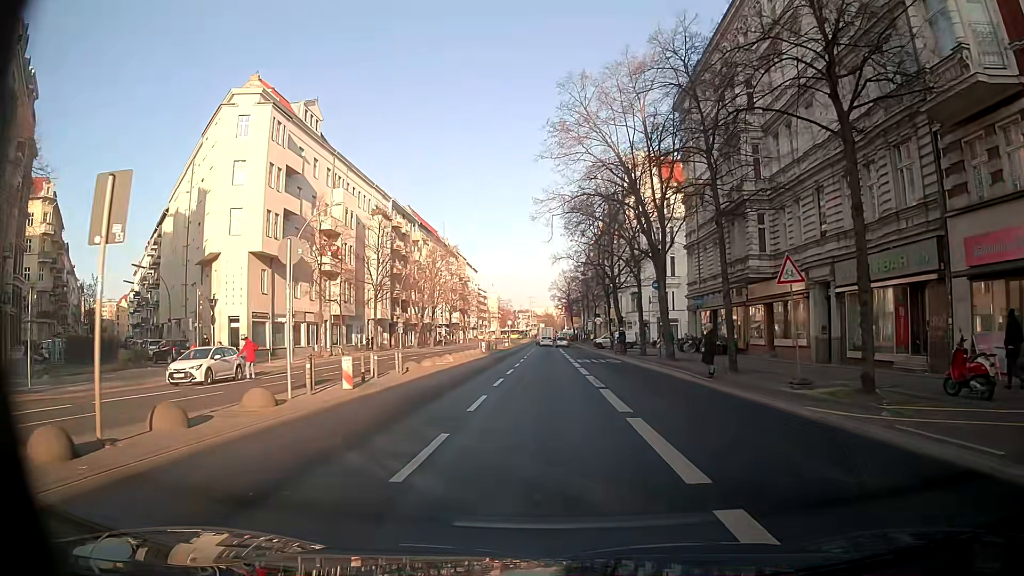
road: secondary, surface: asphalt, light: Day
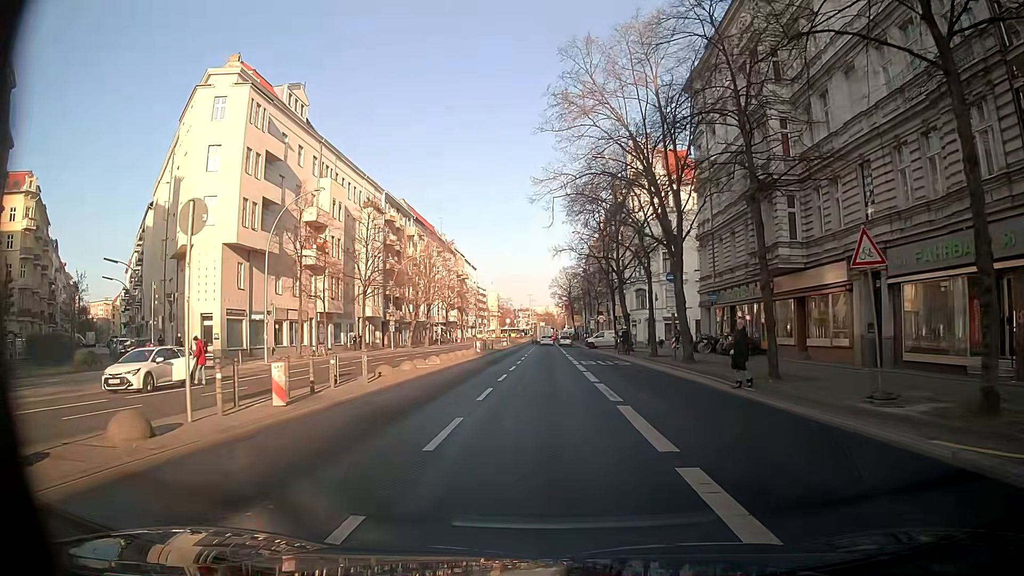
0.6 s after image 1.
(+0.1, +4.3) m; +1°
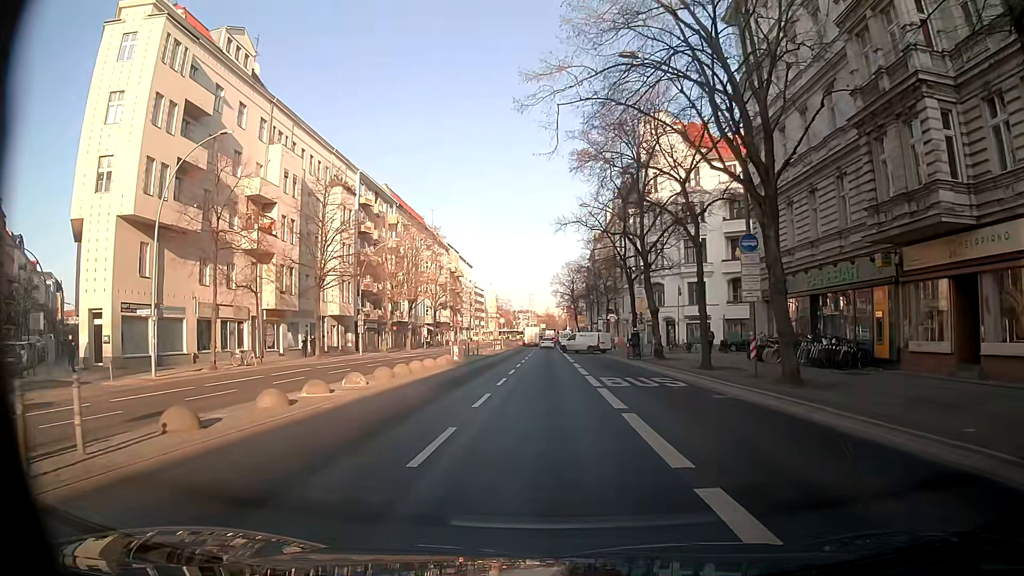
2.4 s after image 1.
(0.0, +13.0) m; 0°
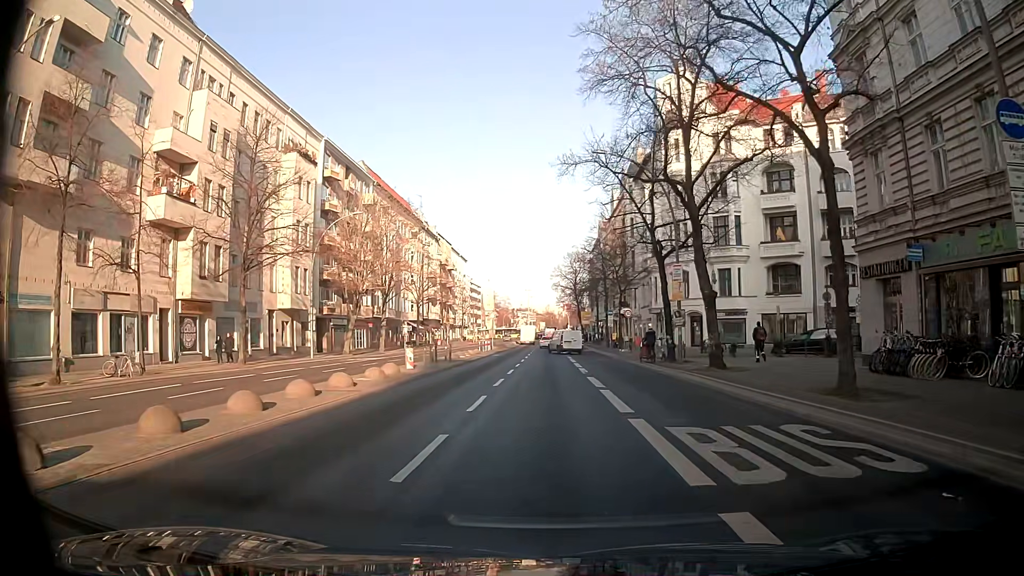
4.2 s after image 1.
(0.0, +13.0) m; -1°
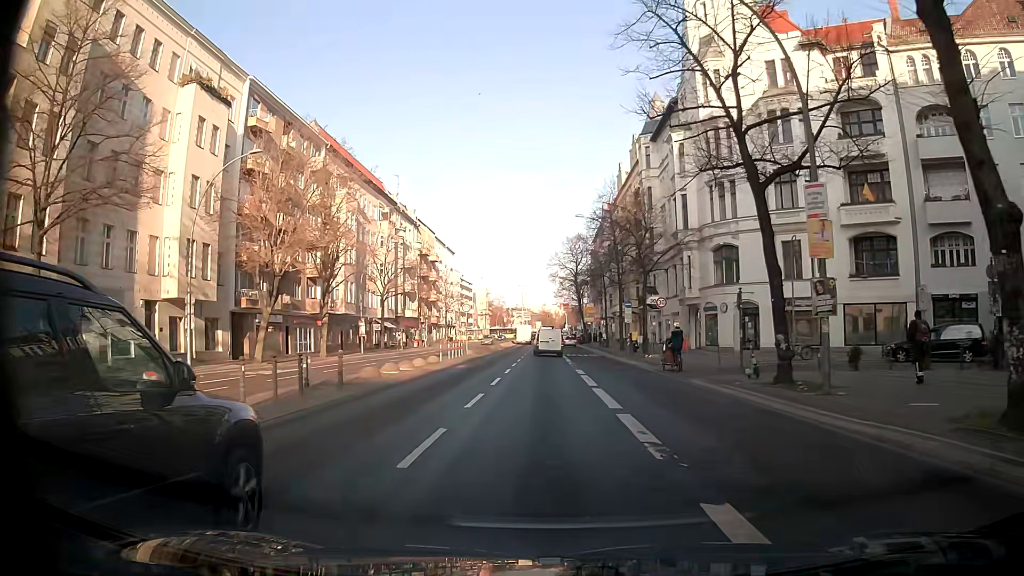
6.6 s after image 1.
(+0.2, +17.4) m; +1°
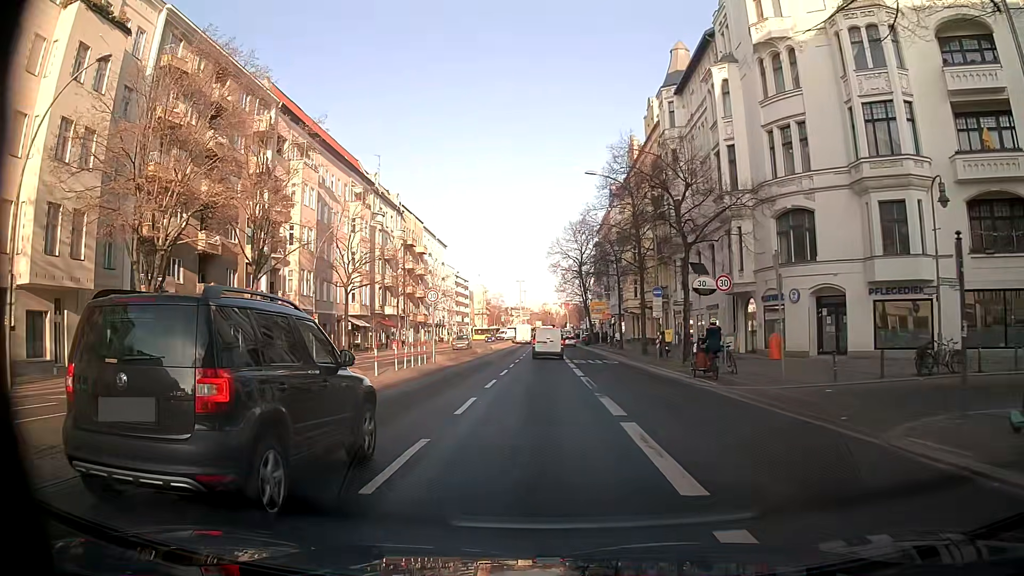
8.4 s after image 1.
(0.0, +13.3) m; 0°
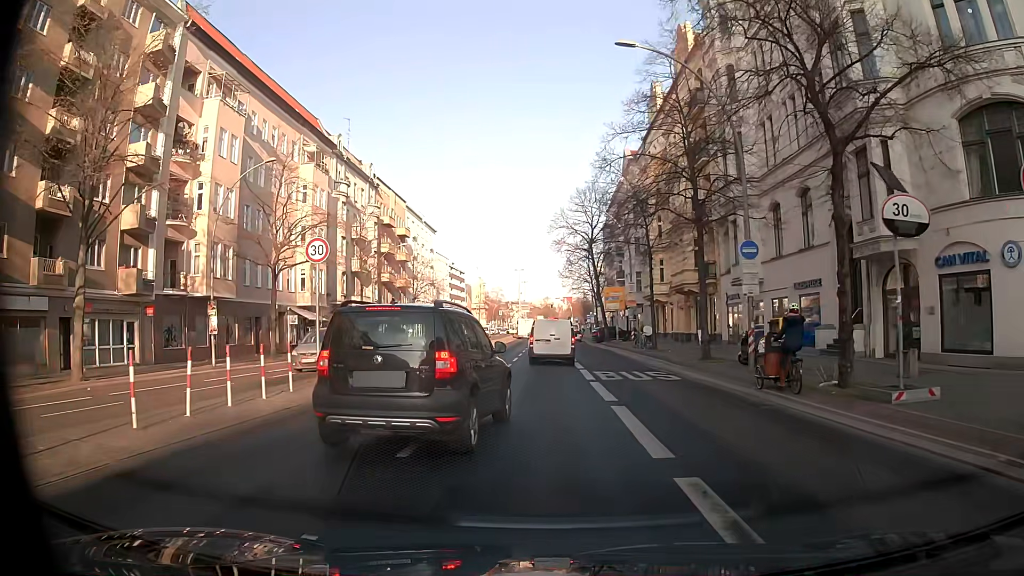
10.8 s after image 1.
(+0.1, +16.4) m; +1°
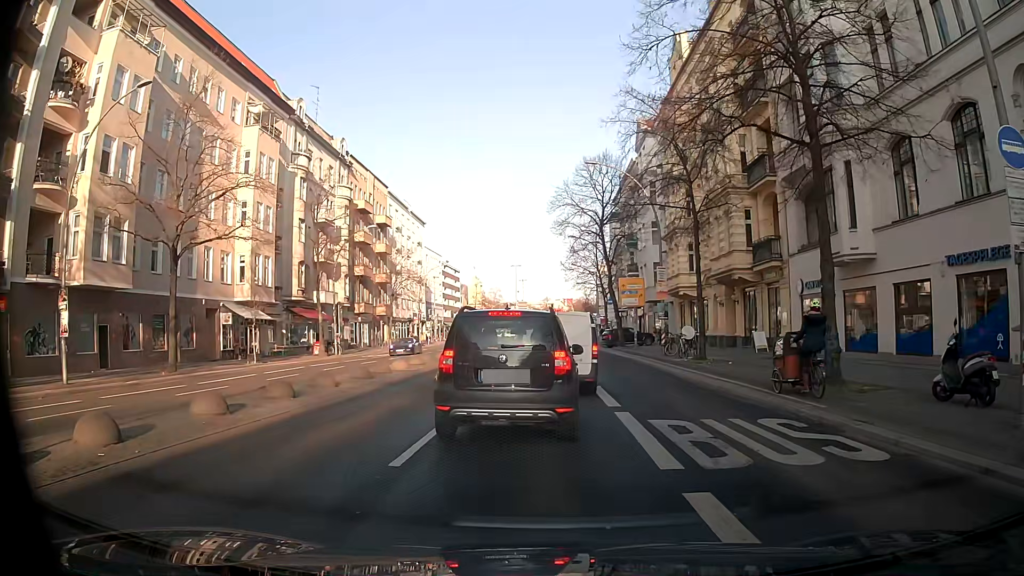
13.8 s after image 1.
(-0.1, +12.3) m; 0°
